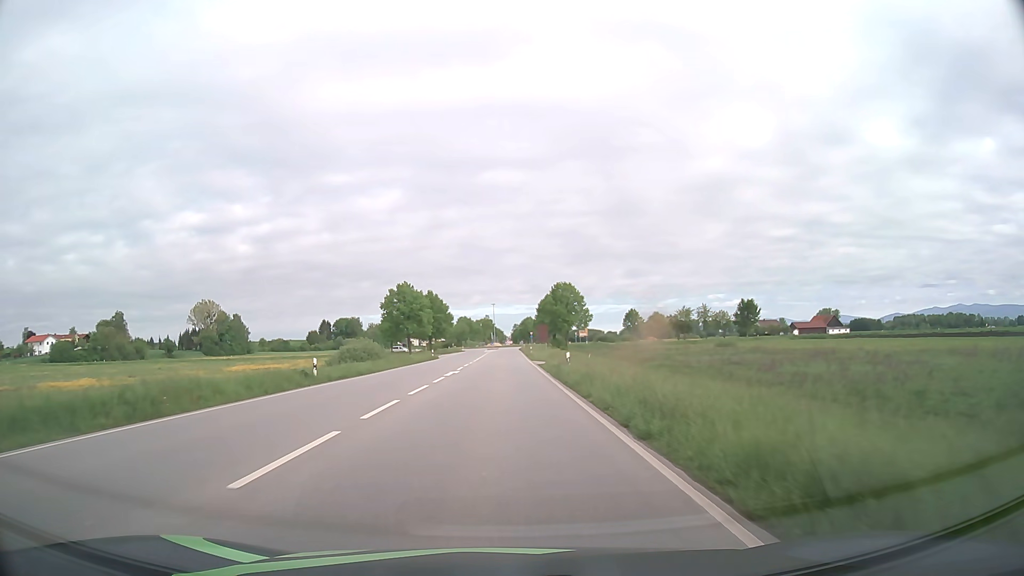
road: primary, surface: asphalt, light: Day
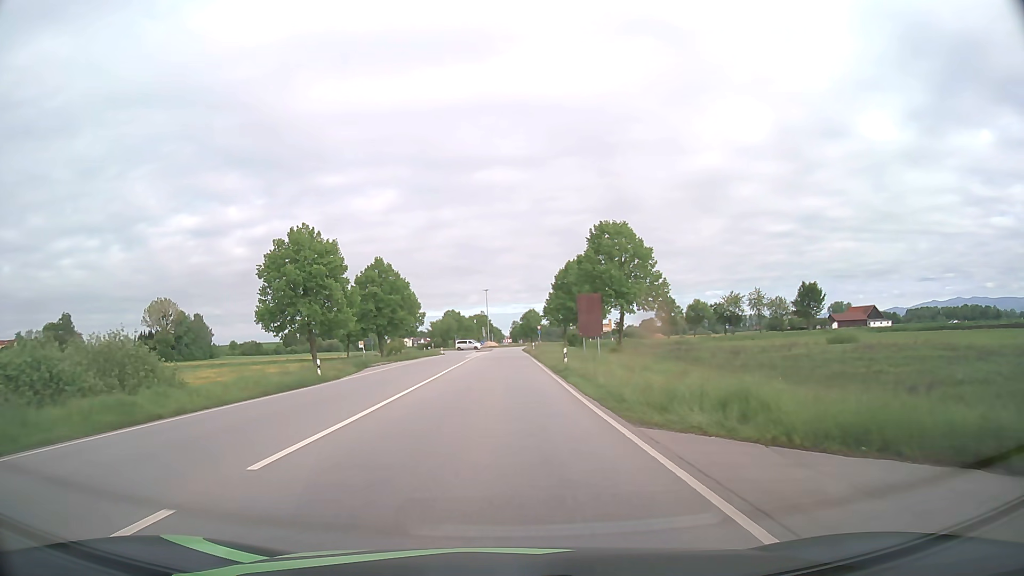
(+0.1, +47.0) m; 0°
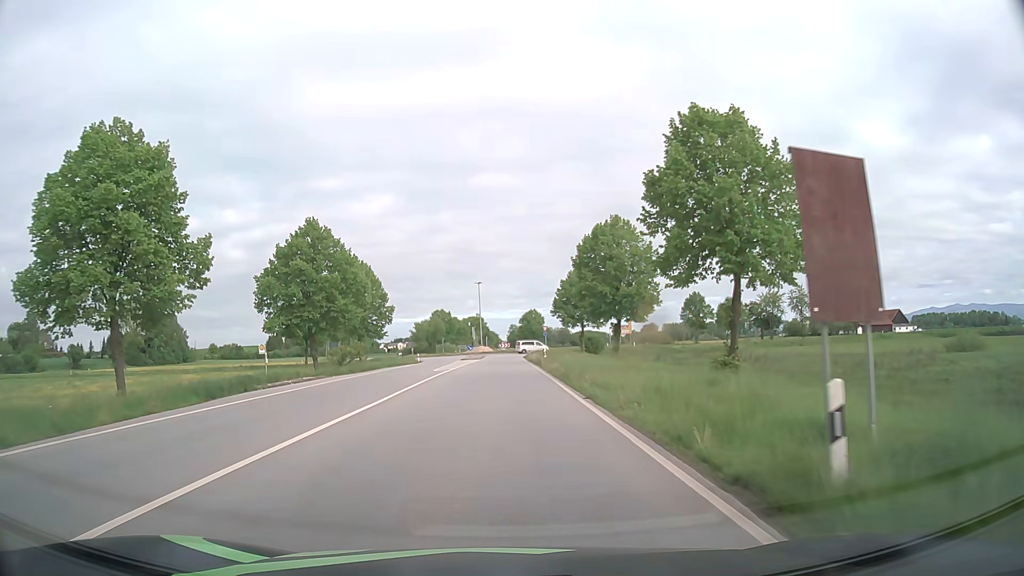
(+0.1, +25.7) m; 0°
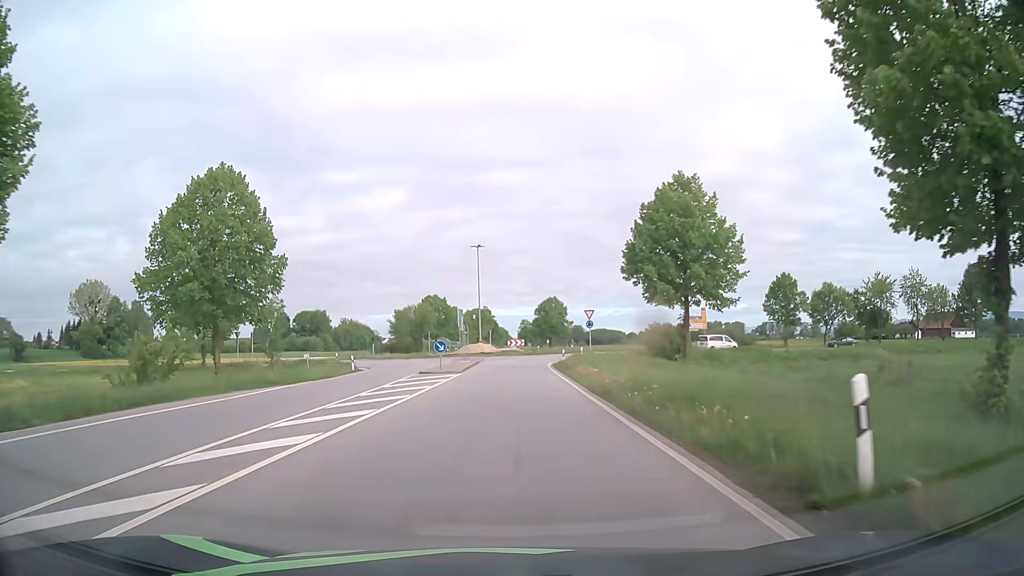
(-0.2, +39.6) m; -1°
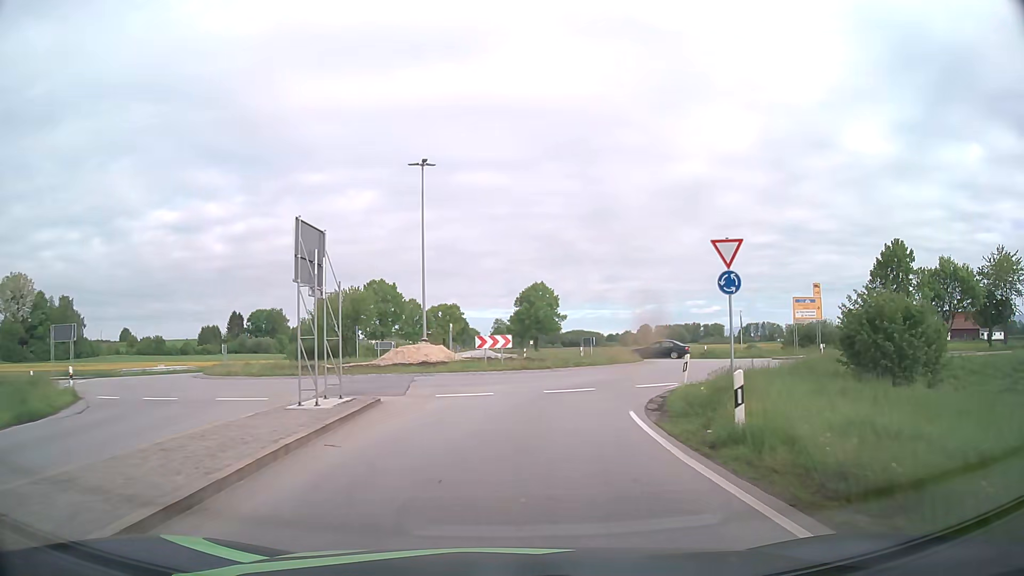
(+0.1, +34.6) m; +2°
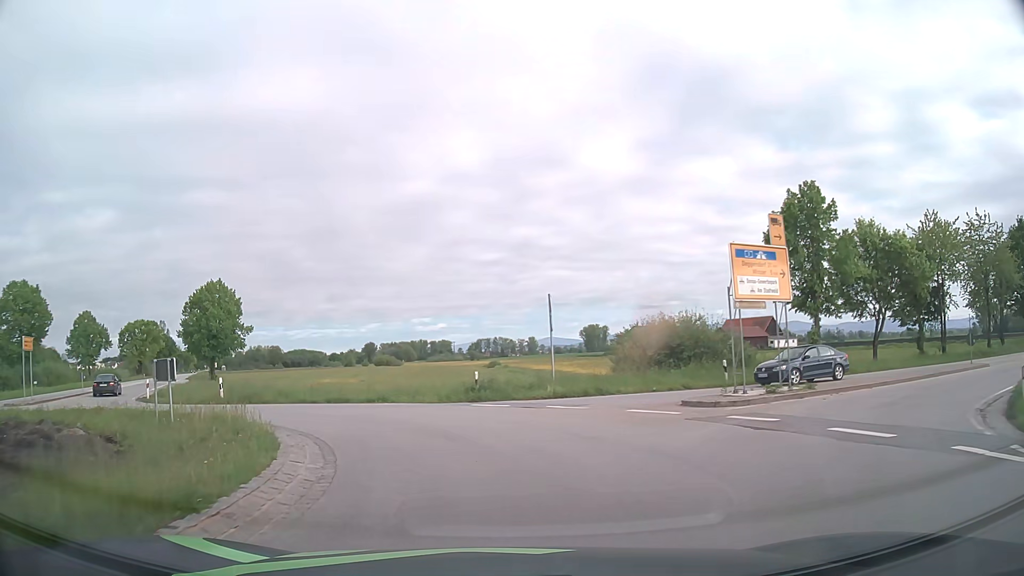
(+6.1, +28.2) m; +24°
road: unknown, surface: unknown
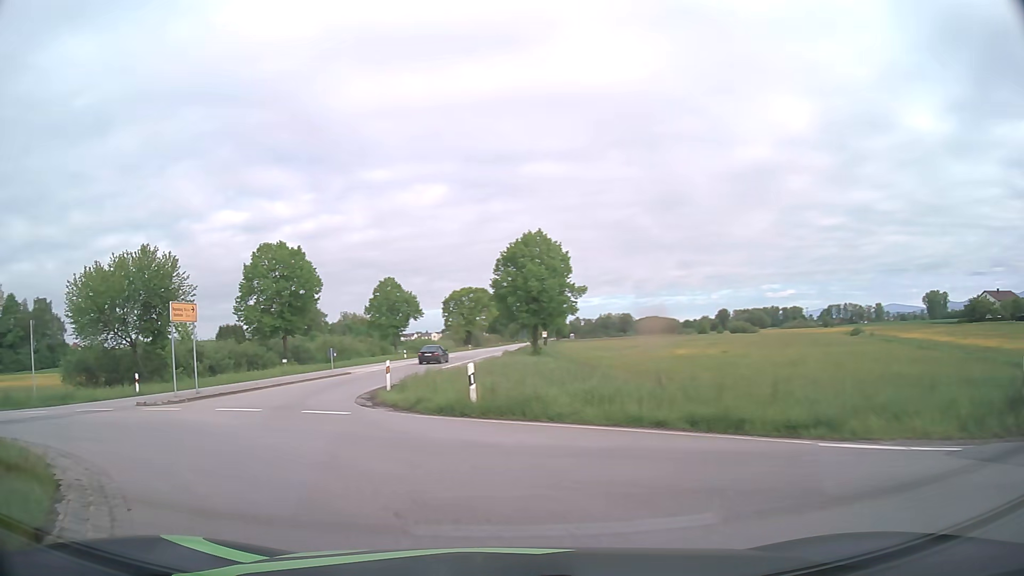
(-2.9, +14.1) m; -30°
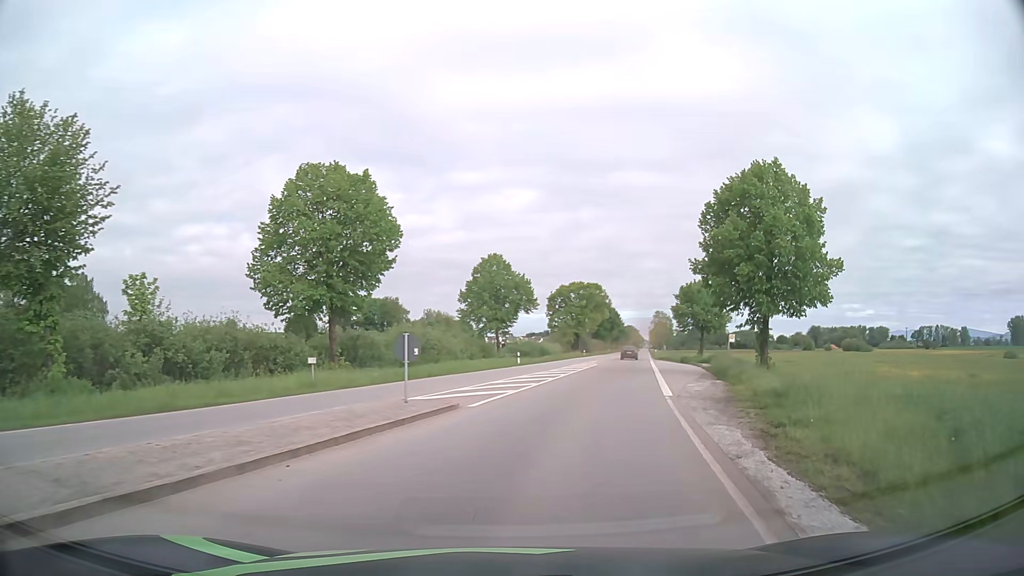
(-6.3, +25.1) m; -7°
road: primary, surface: asphalt
(+1, +10) (+2, +20) (+4, +30) (+6, +39) (+8, +49) (+10, +59) (+12, +69) (+14, +79) (+16, +89) (+18, +98) m
